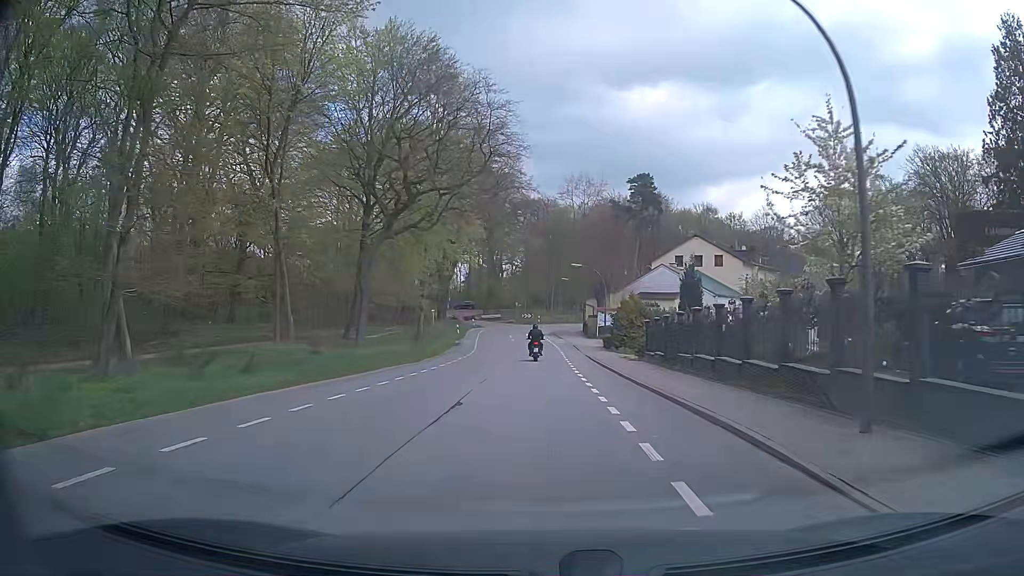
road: secondary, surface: asphalt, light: Day
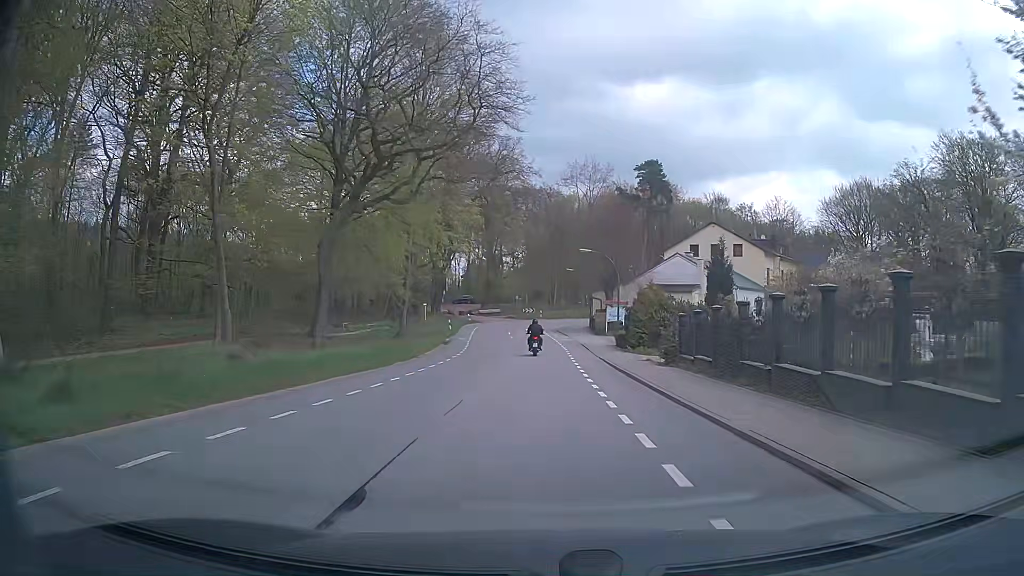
(-0.1, +7.1) m; -1°
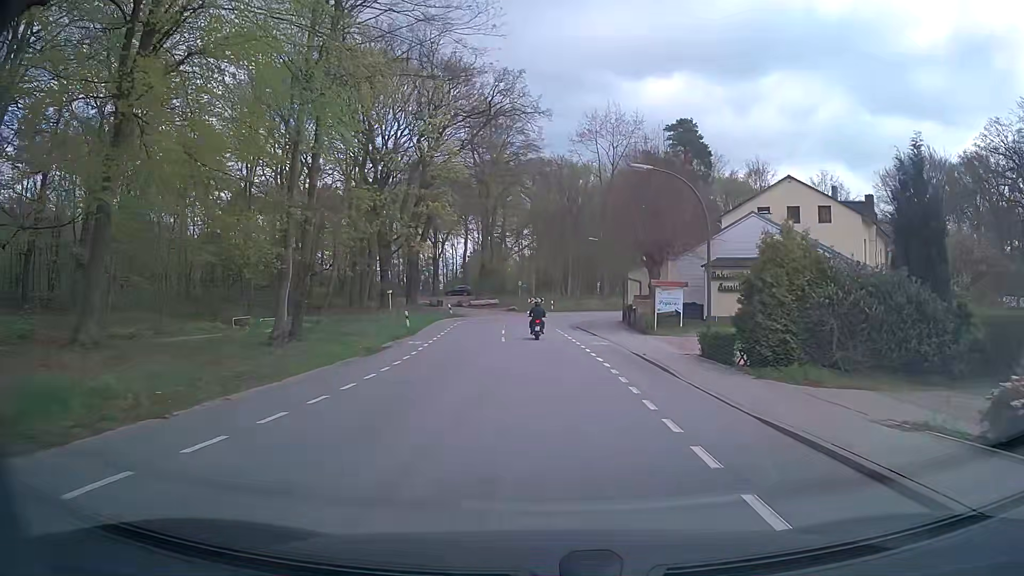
(-0.1, +21.5) m; -1°
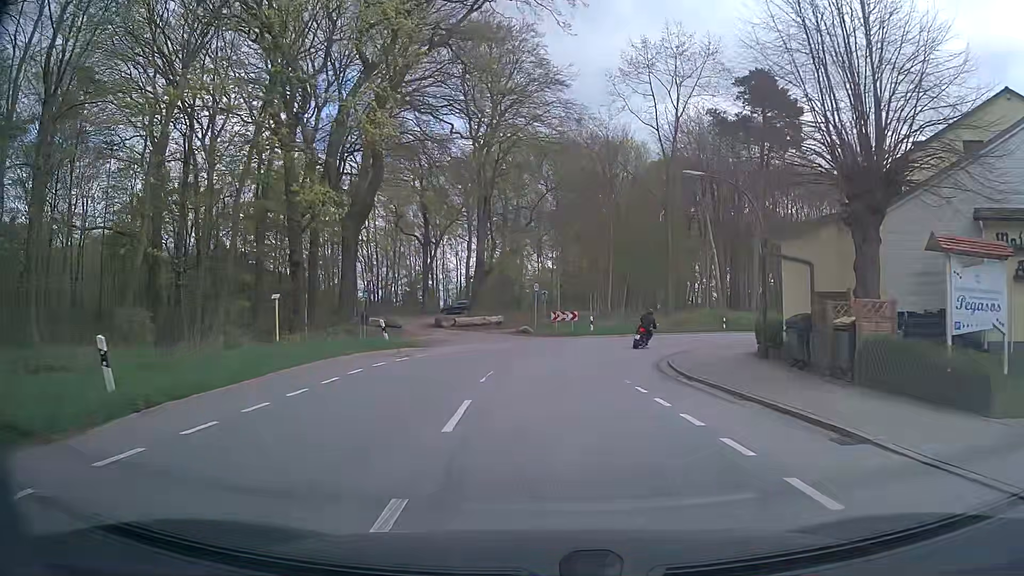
(-0.5, +27.0) m; -2°
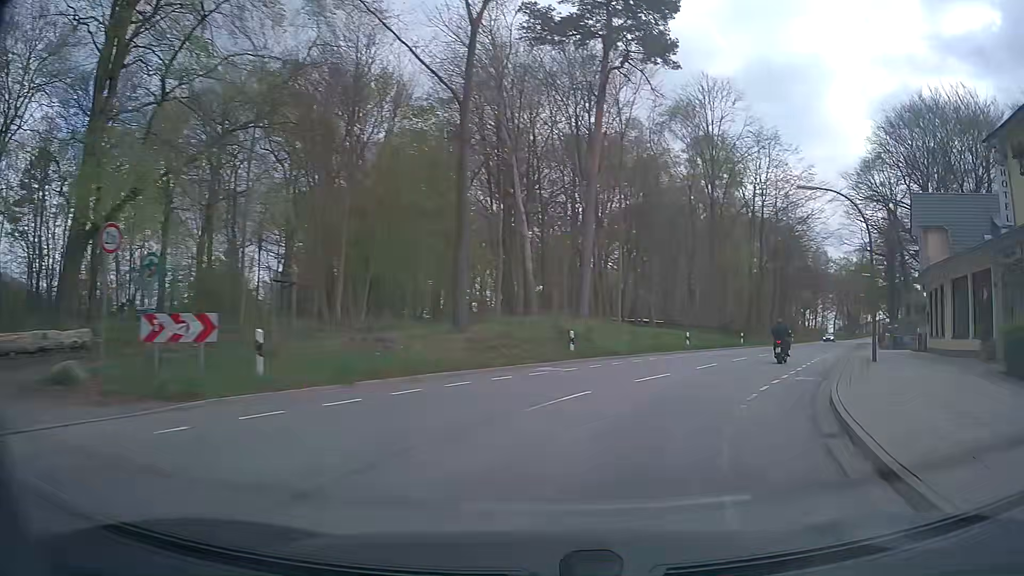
(+2.4, +26.6) m; +19°
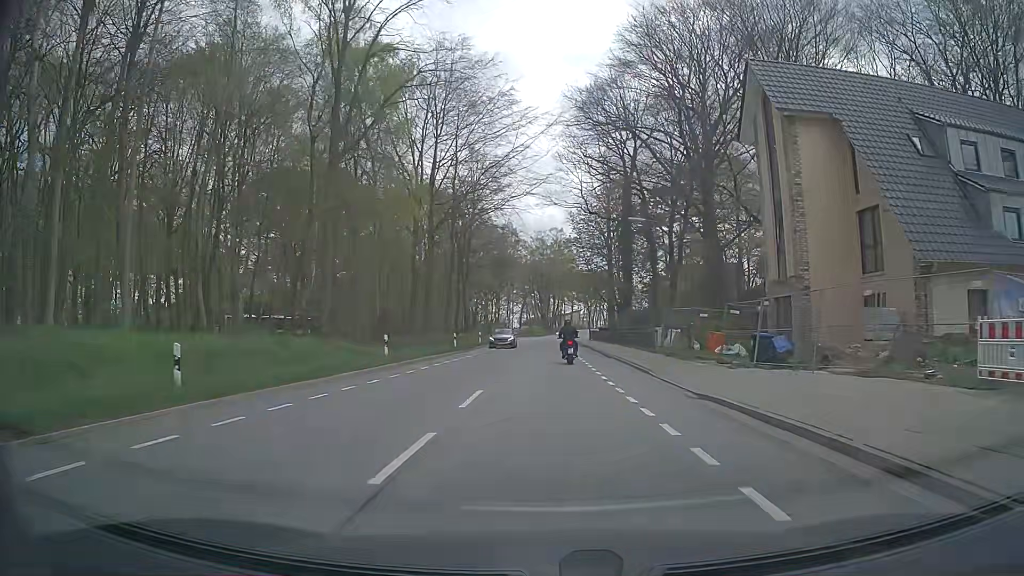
(+9.1, +26.0) m; +30°
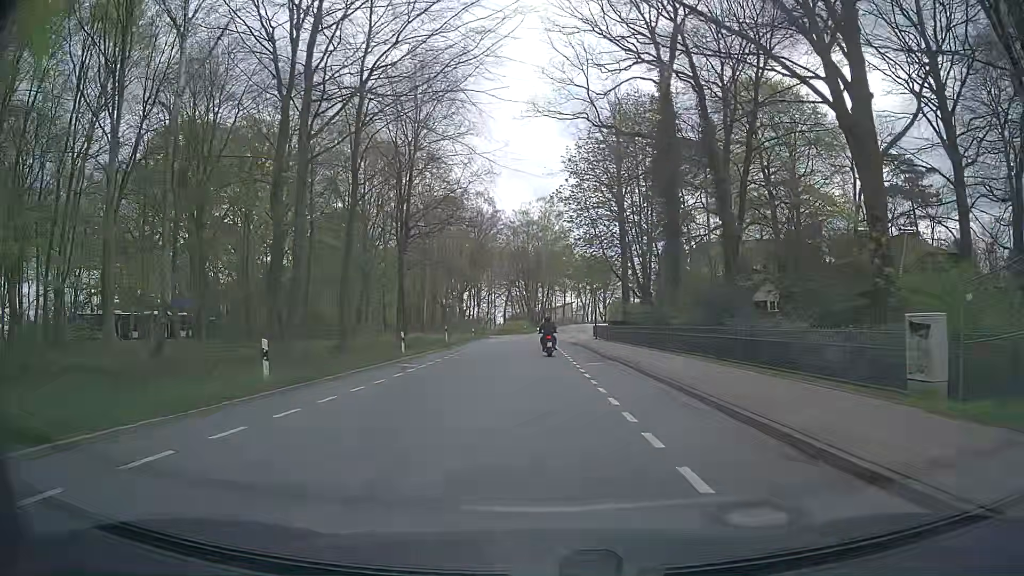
(+0.2, +27.2) m; 0°
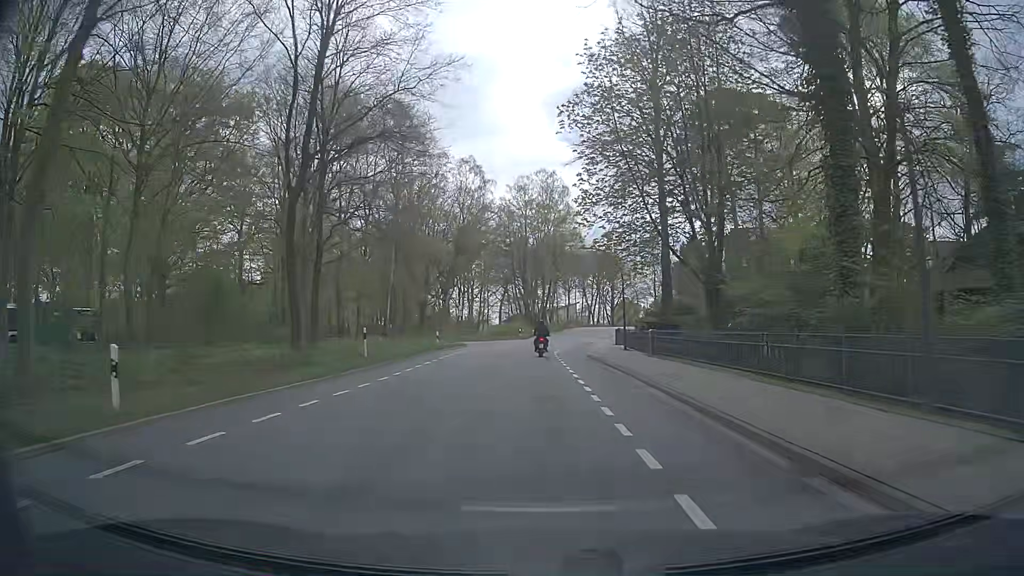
(0.0, +21.1) m; -1°
(0, +10) (0, +20) (0, +30) (0, +40) (+1, +50) (+3, +60) (+5, +70) (+7, +79) (+9, +89) (+11, +99) m
